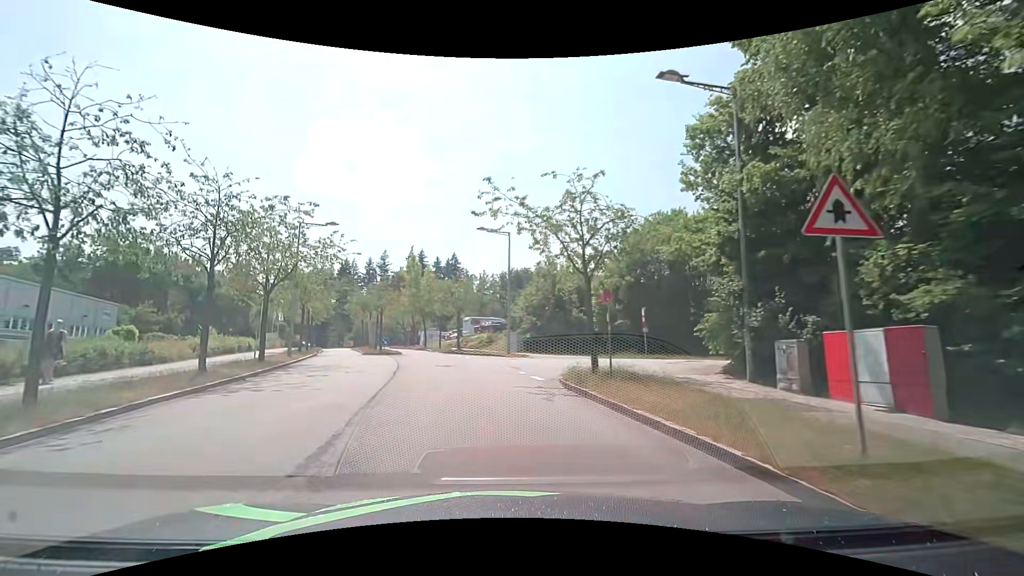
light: Day
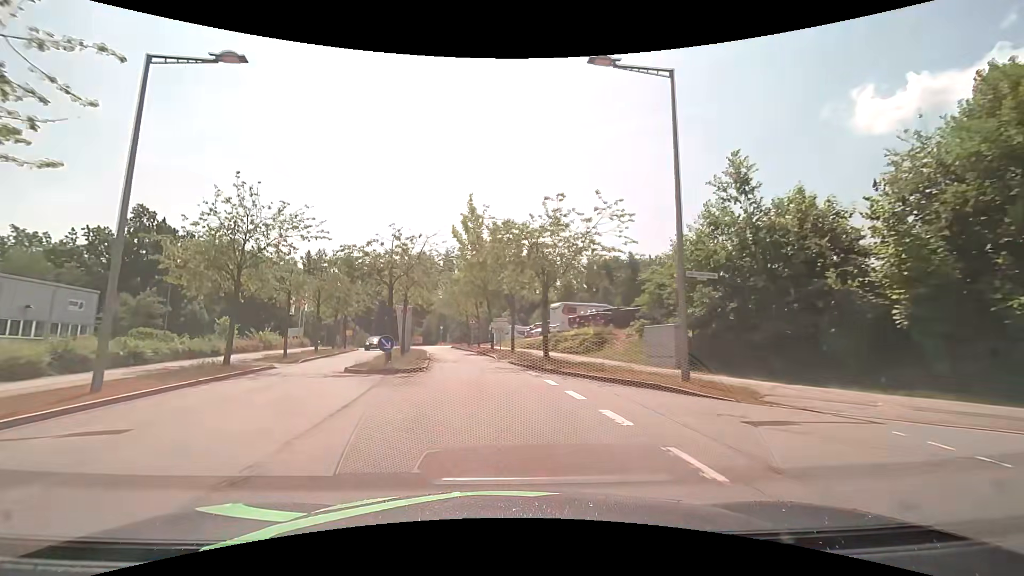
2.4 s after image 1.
(-2.0, +22.7) m; -9°
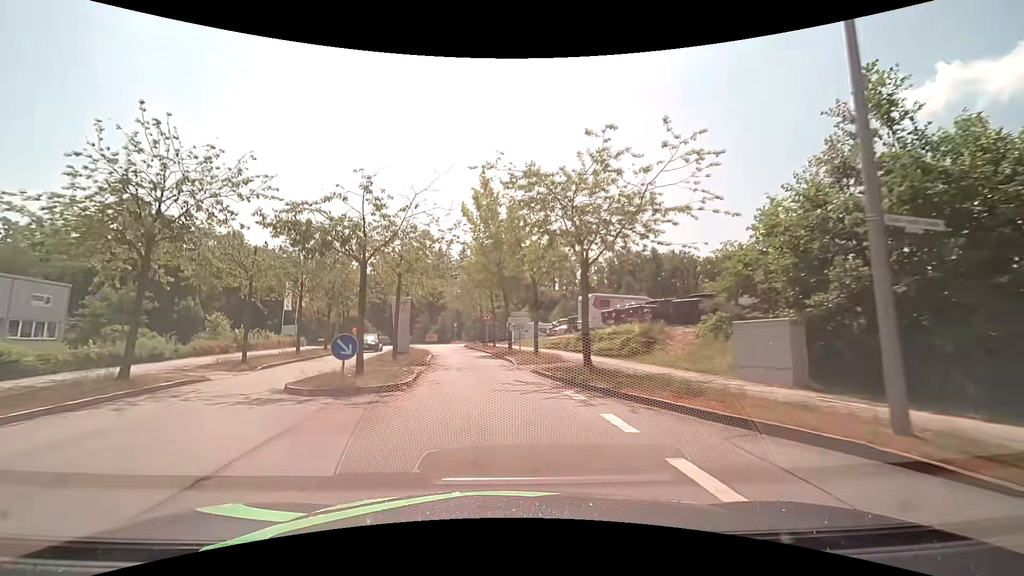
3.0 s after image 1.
(-0.1, +6.5) m; -2°
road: residential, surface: asphalt
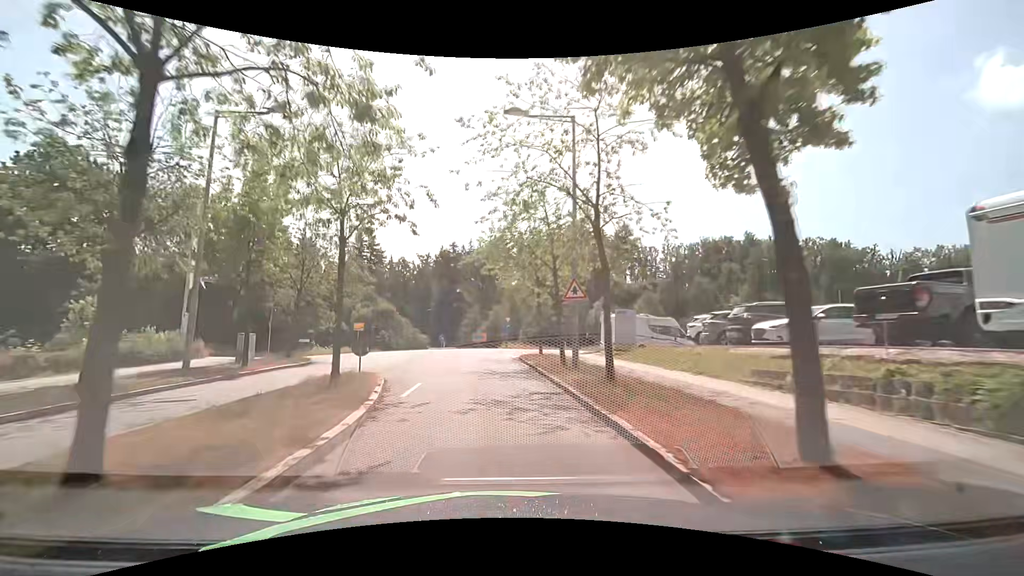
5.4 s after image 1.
(-1.8, +26.5) m; -7°
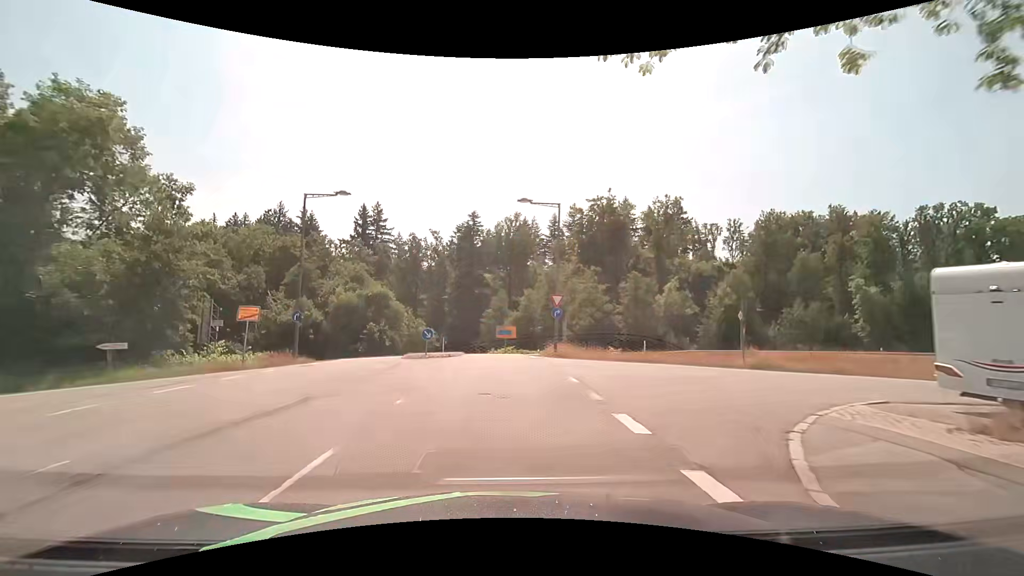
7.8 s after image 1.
(-0.9, +25.8) m; -3°
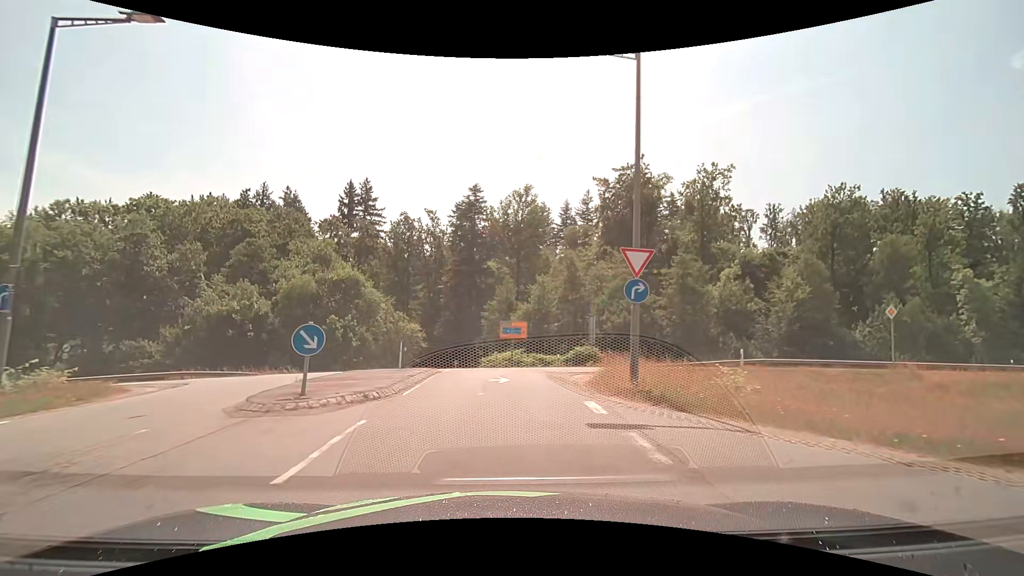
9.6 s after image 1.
(-0.1, +15.9) m; -1°
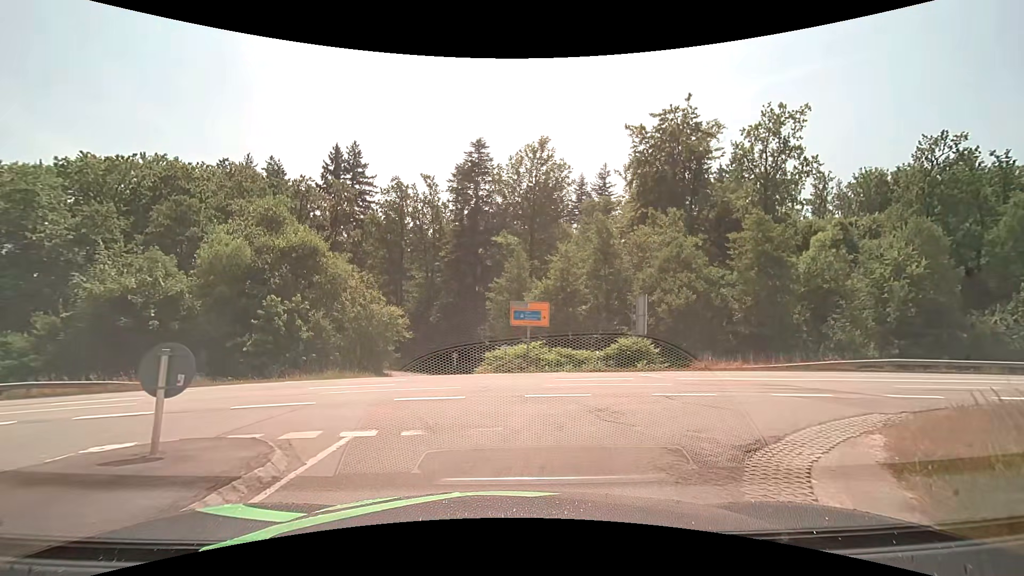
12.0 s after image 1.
(-0.1, +13.5) m; -1°
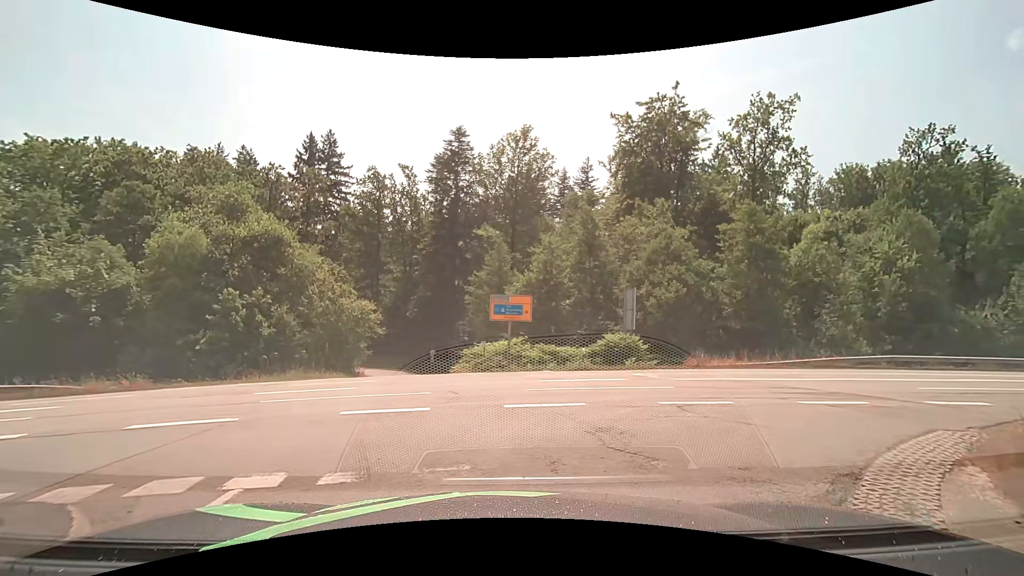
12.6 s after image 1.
(0.0, +2.1) m; +2°
(+3, +9) (+11, +15) (+21, +17) (+31, +19) (+41, +20) (+50, +22) (+60, +24) (+70, +27) (+80, +29) (+89, +32) m
